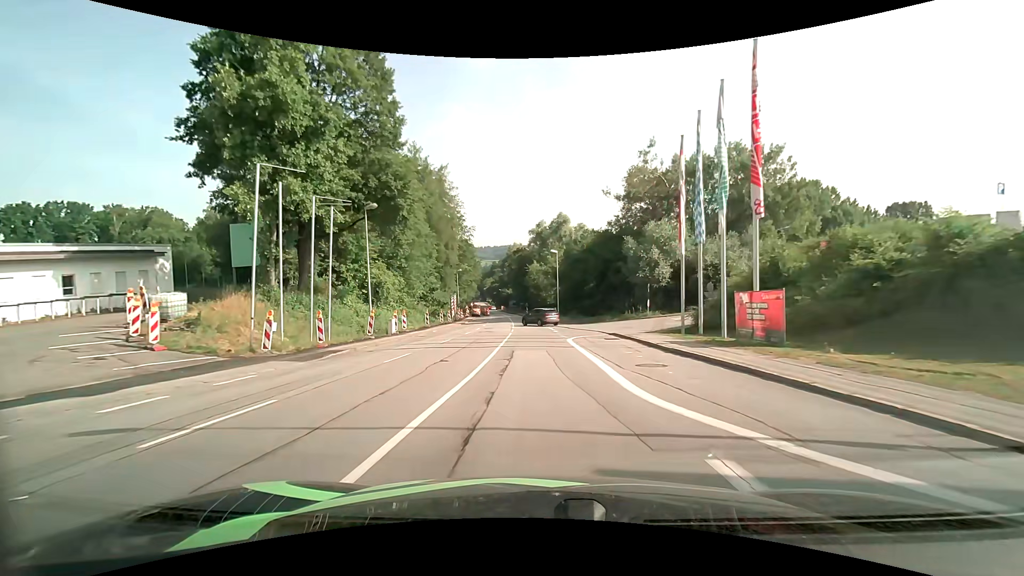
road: tertiary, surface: asphalt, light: Day
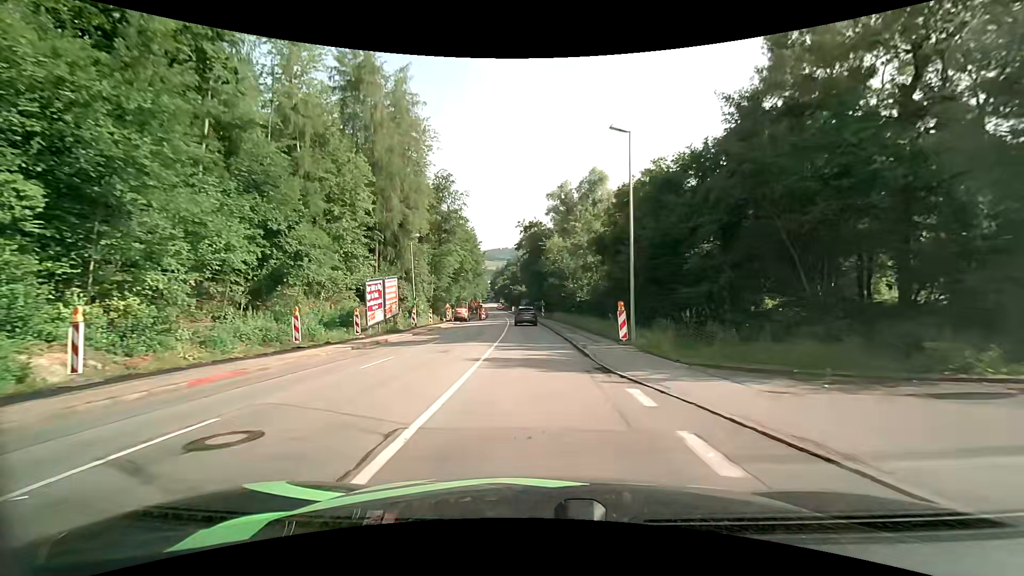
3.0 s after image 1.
(-0.6, +37.8) m; -3°
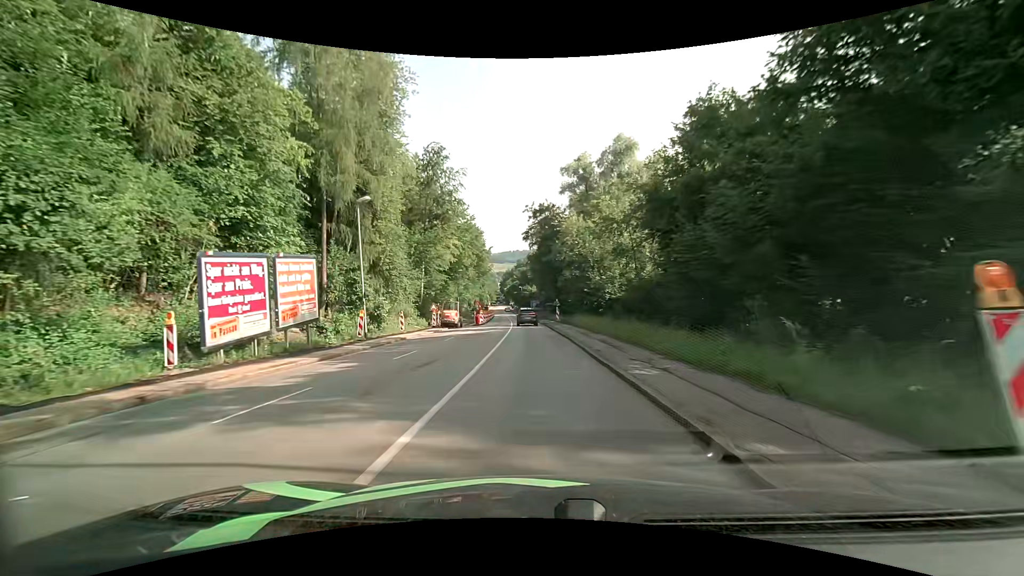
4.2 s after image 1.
(-0.1, +15.3) m; -1°
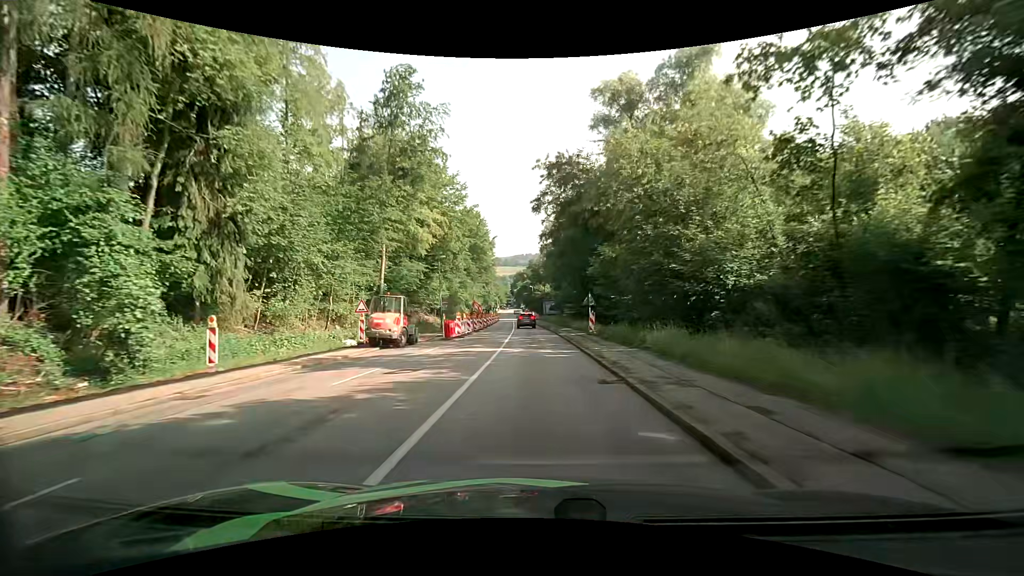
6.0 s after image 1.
(-0.4, +23.5) m; -1°
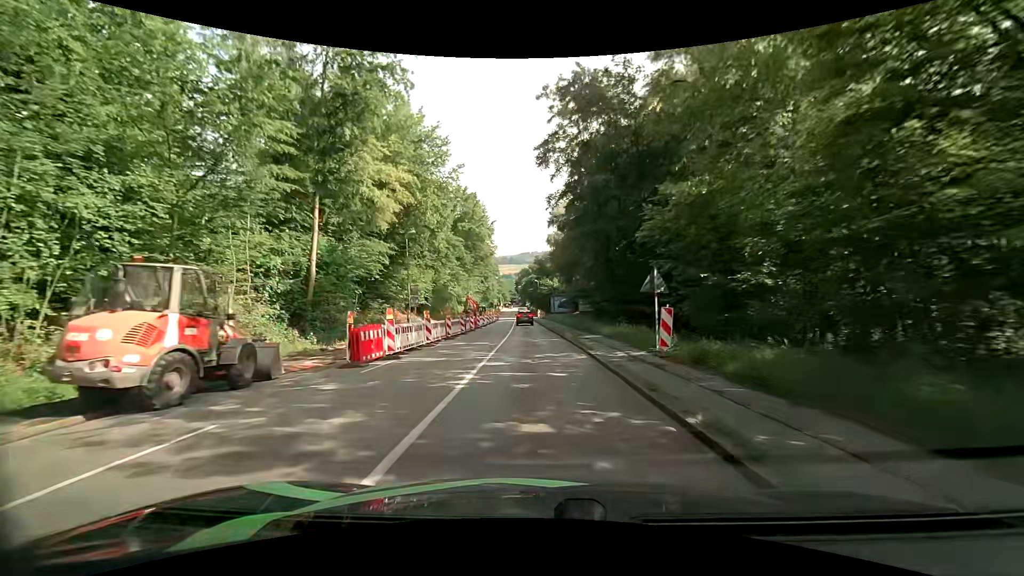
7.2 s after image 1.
(-0.1, +15.9) m; -1°
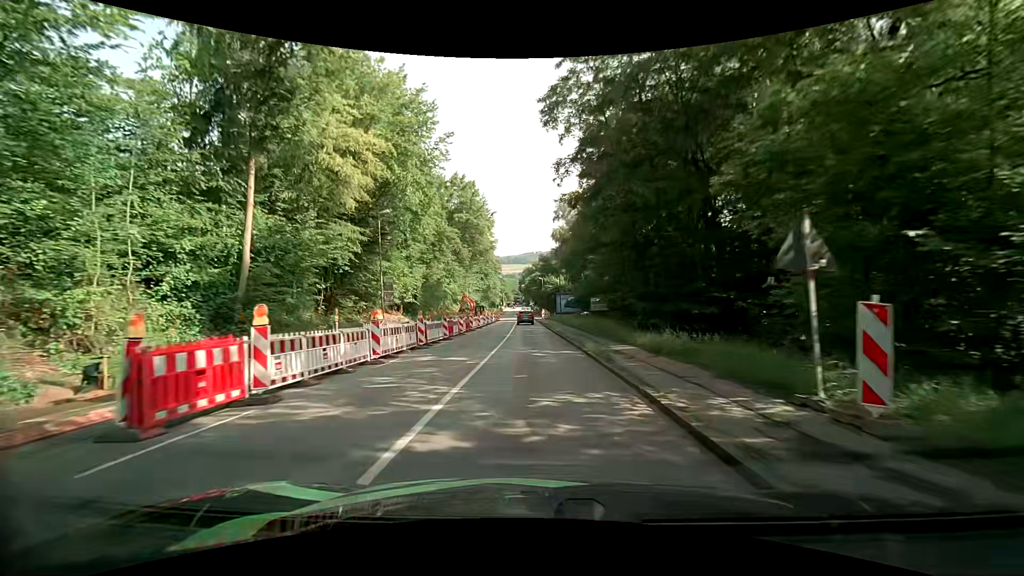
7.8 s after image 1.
(-0.1, +7.9) m; -1°
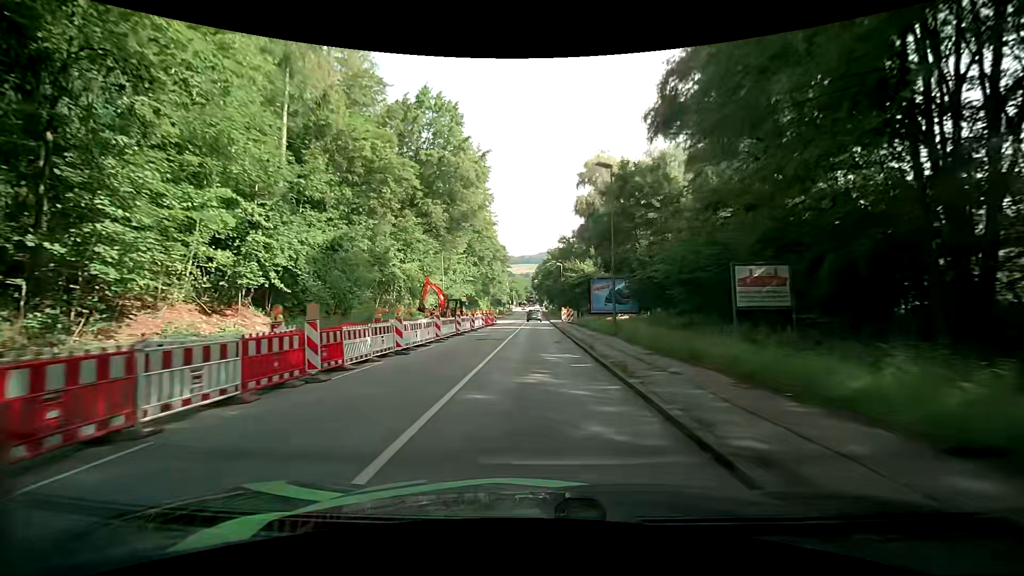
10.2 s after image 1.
(-0.4, +30.8) m; -1°
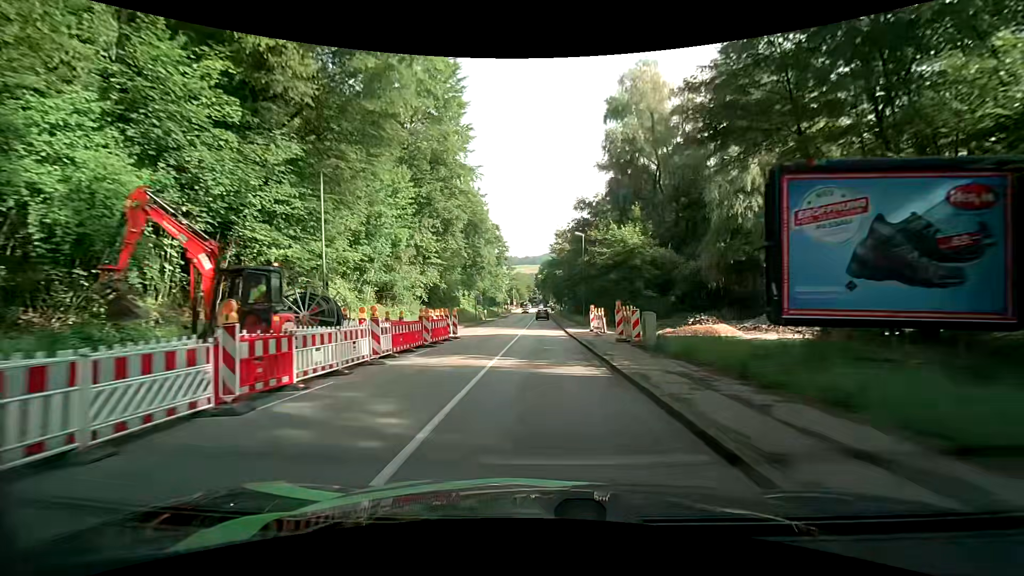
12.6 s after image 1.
(-0.6, +29.4) m; -1°
(0, +10) (0, +20) (0, +30) (0, +40) (0, +50) (+1, +60) (+1, +70) (+1, +80) (+1, +90) (+1, +100) m
